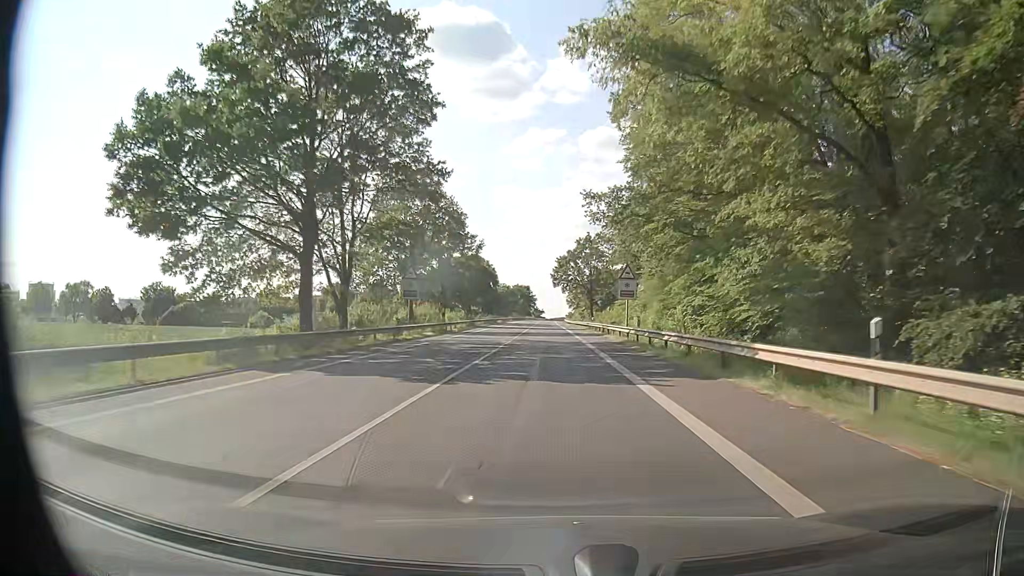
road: primary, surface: asphalt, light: Day
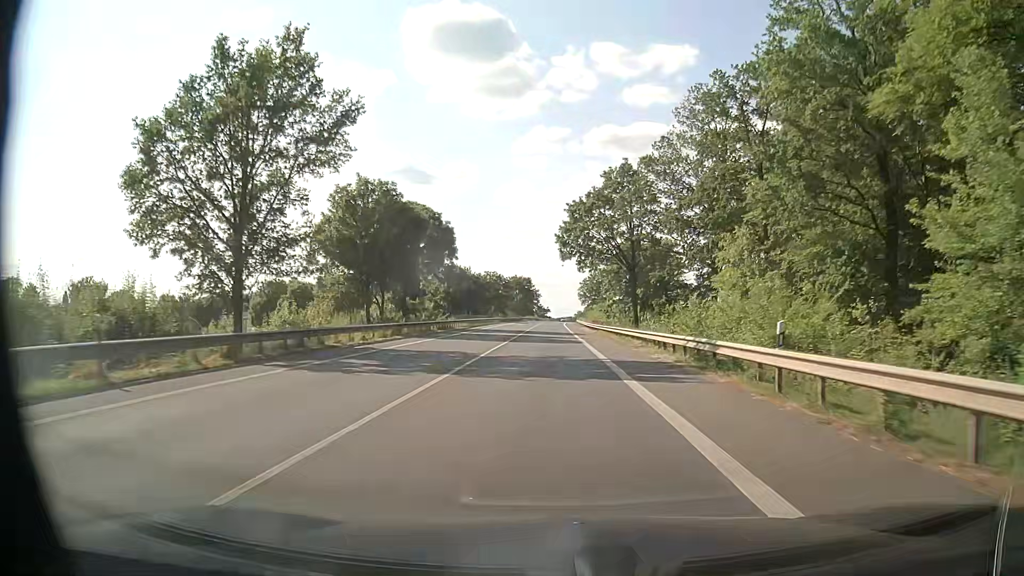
(0.0, +53.5) m; 0°
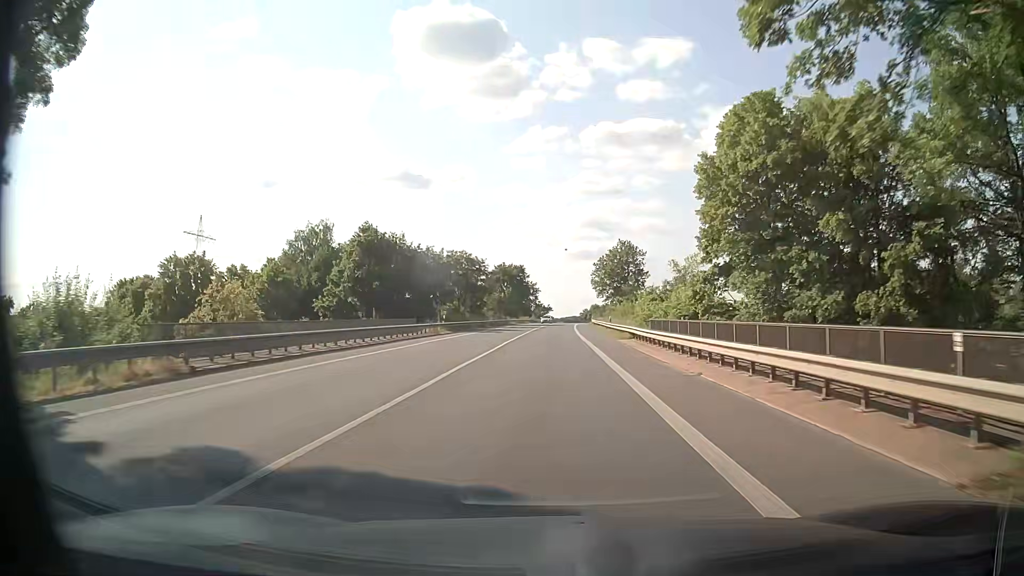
(-0.2, +53.5) m; 0°
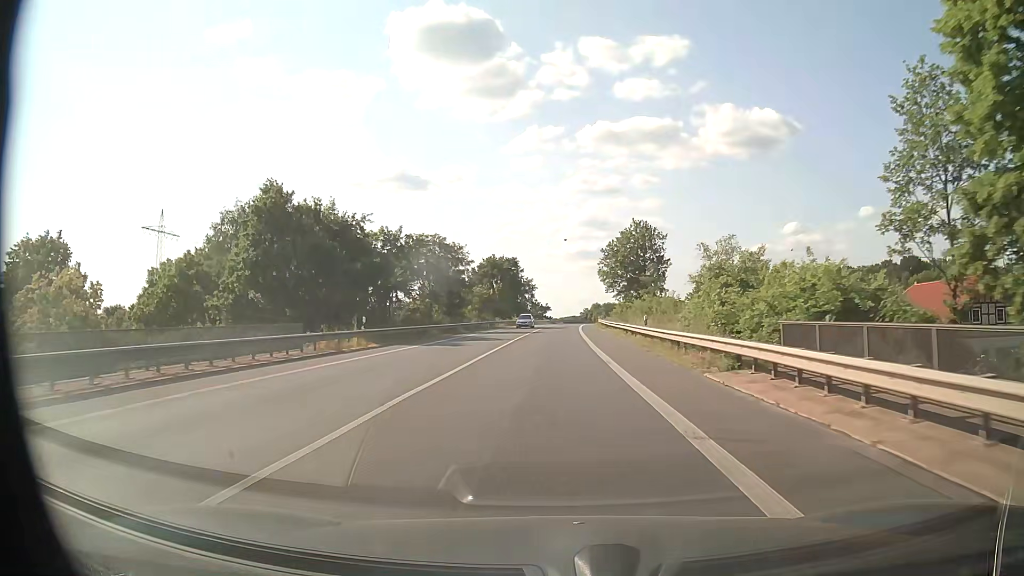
(0.0, +21.4) m; 0°
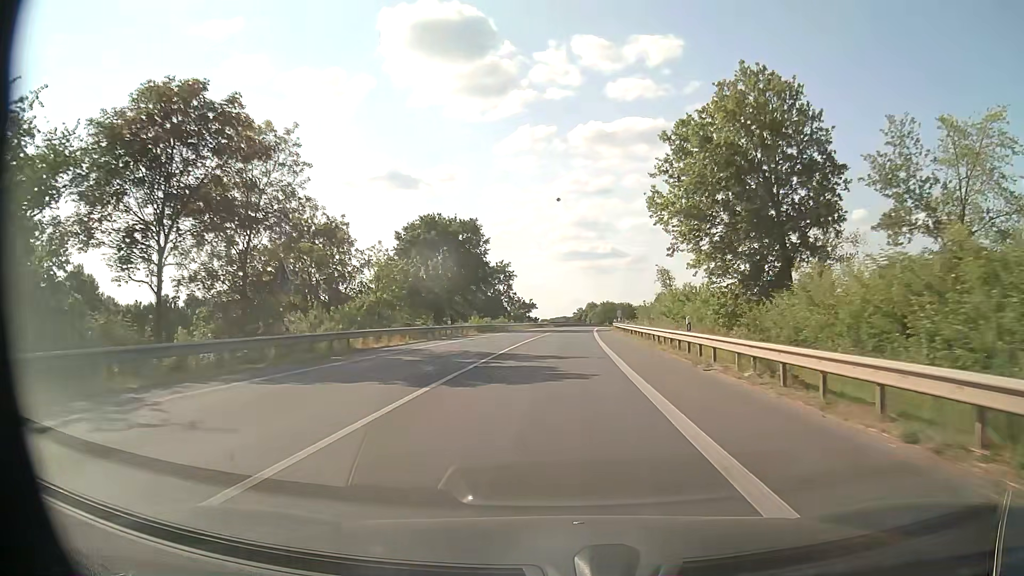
(+0.8, +53.6) m; +1°
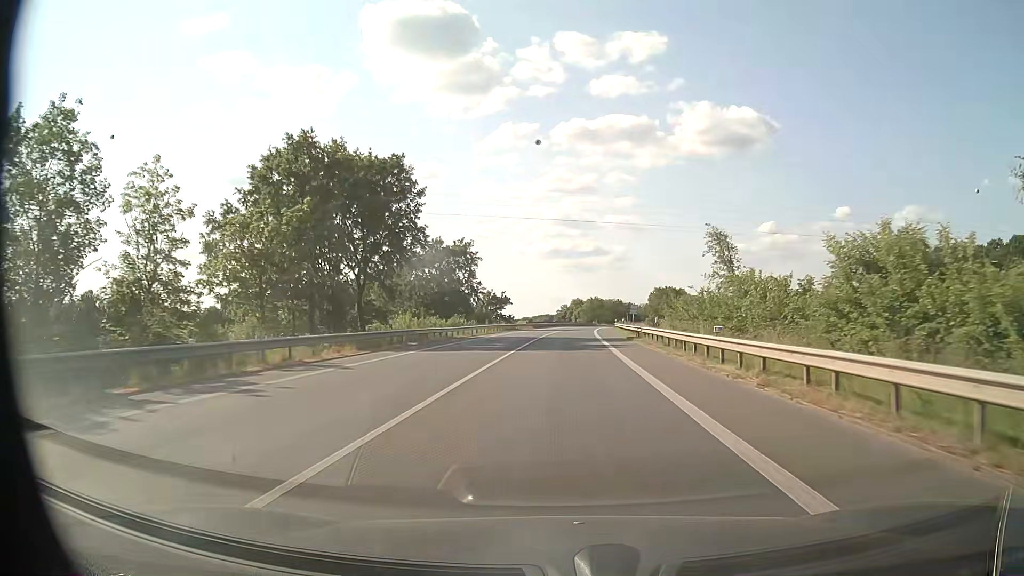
(+0.3, +32.2) m; +1°
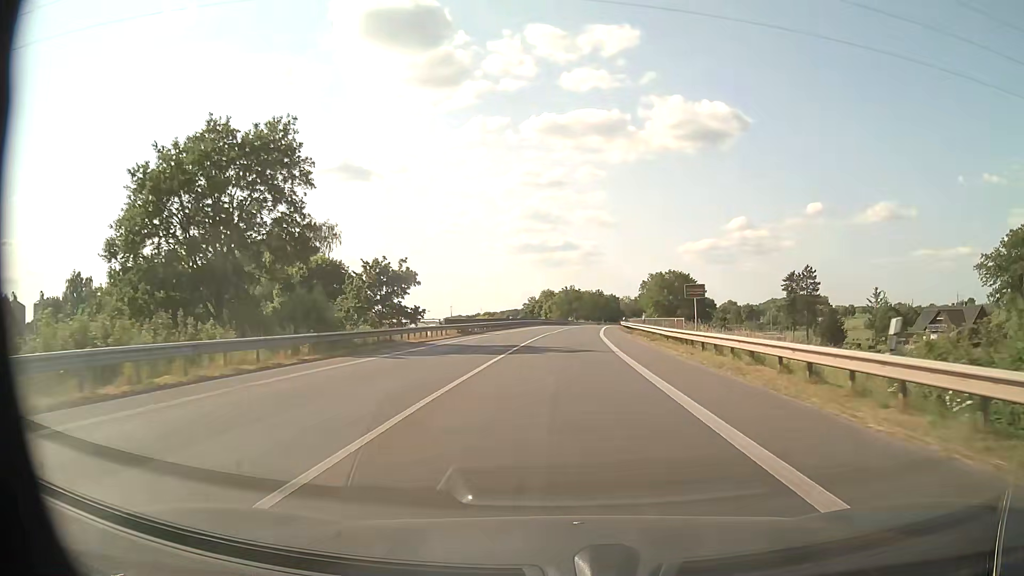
(+1.3, +54.0) m; +3°
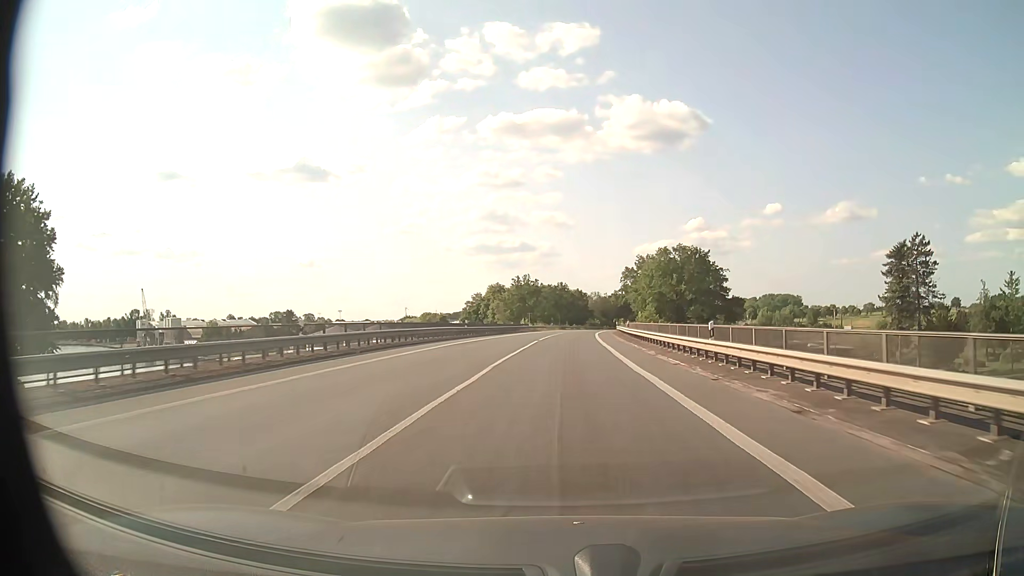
(+1.5, +54.8) m; +4°
(0, +10) (0, +20) (0, +30) (+1, +40) (+1, +50) (+2, +60) (+2, +70) (+3, +80) (+4, +90) (+5, +100) m
